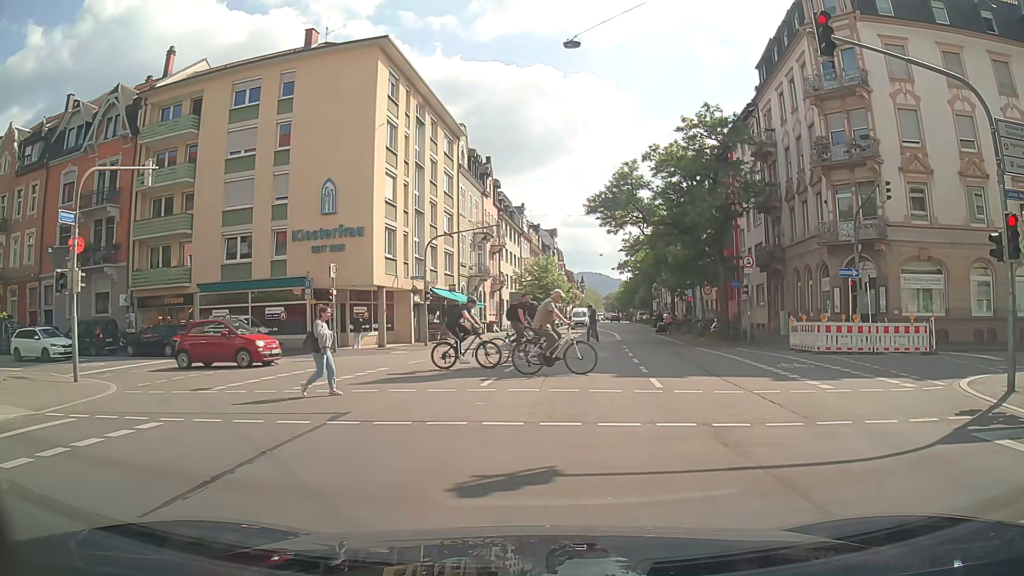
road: secondary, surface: asphalt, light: Day
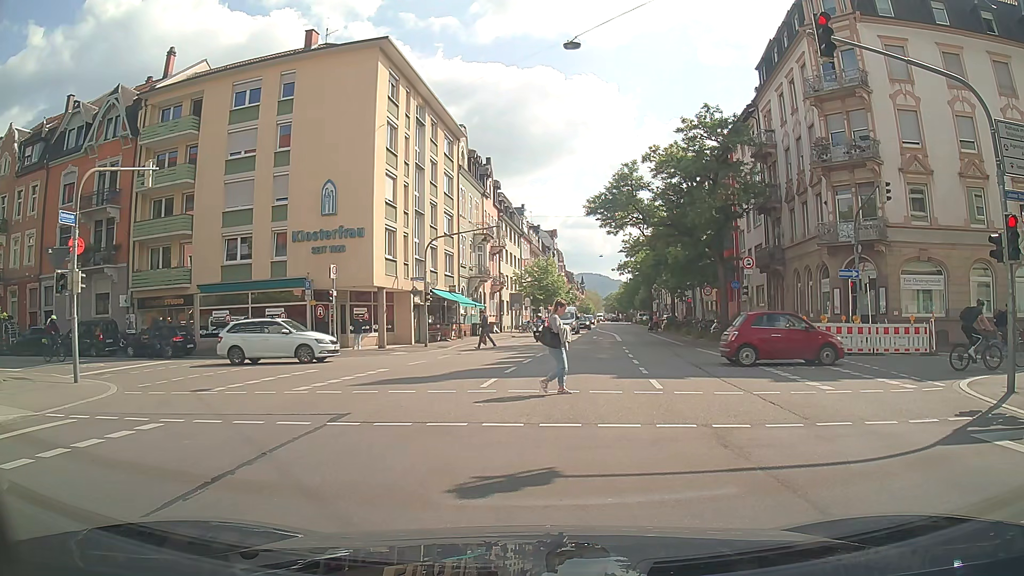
(0.0, +0.1) m; 0°
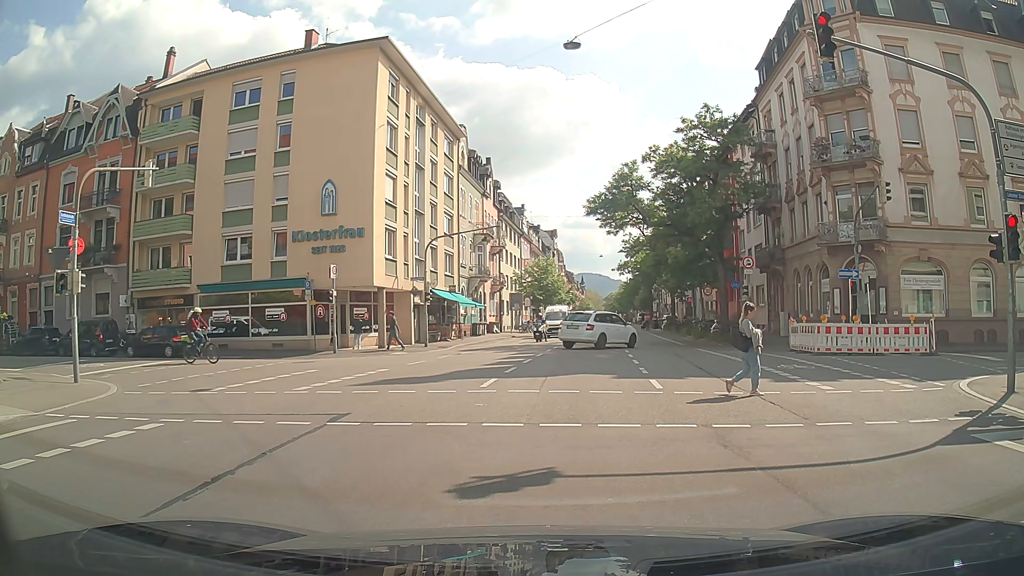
(0.0, 0.0) m; 0°
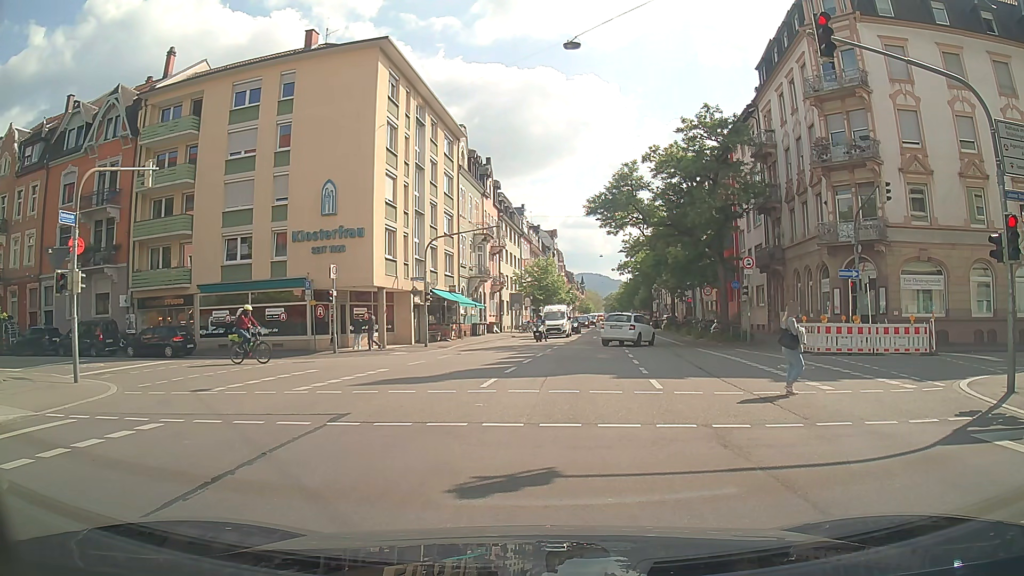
(0.0, 0.0) m; 0°
